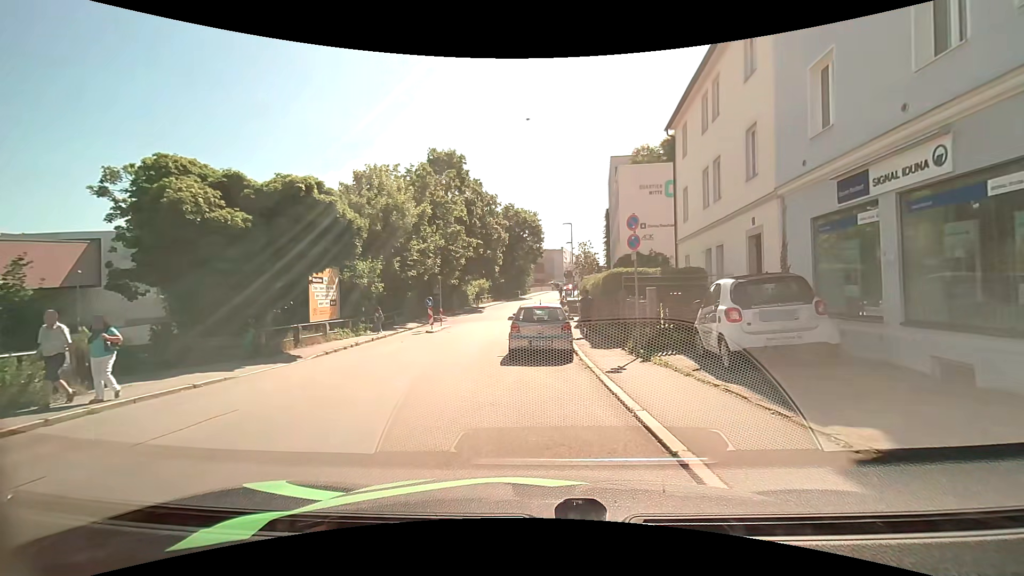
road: residential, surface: asphalt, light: Day
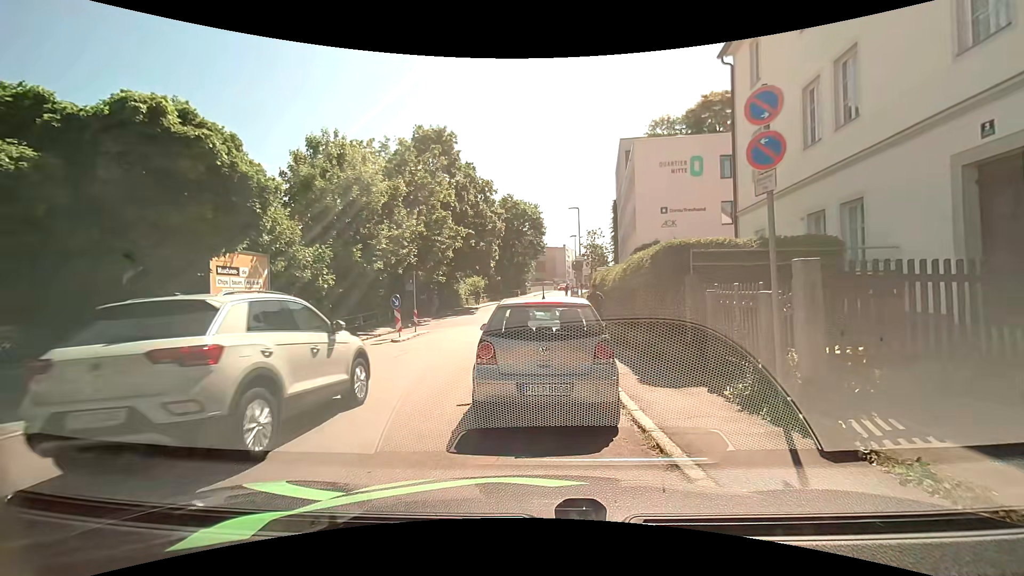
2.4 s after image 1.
(0.0, +6.8) m; 0°
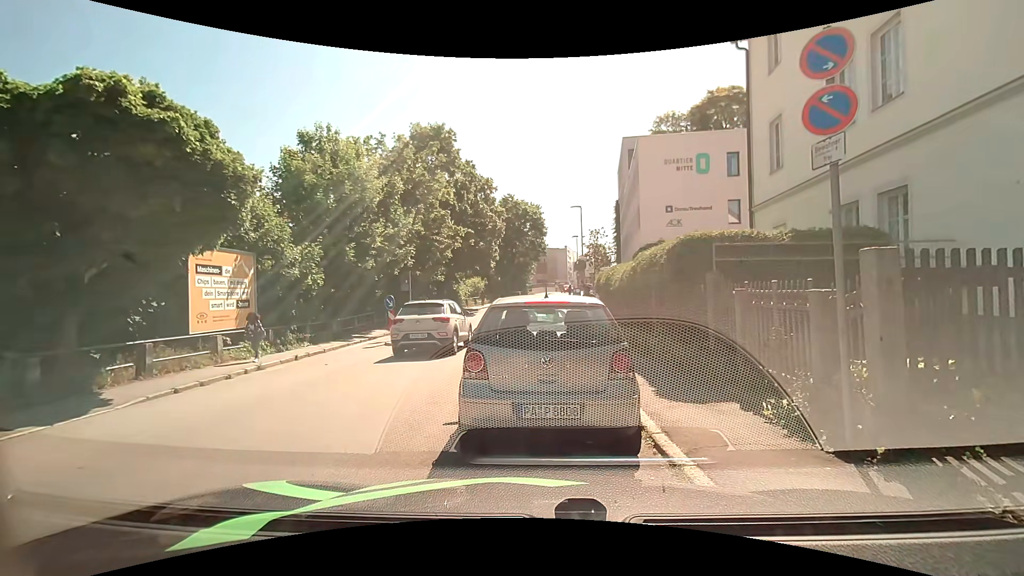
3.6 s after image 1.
(0.0, +1.0) m; -2°
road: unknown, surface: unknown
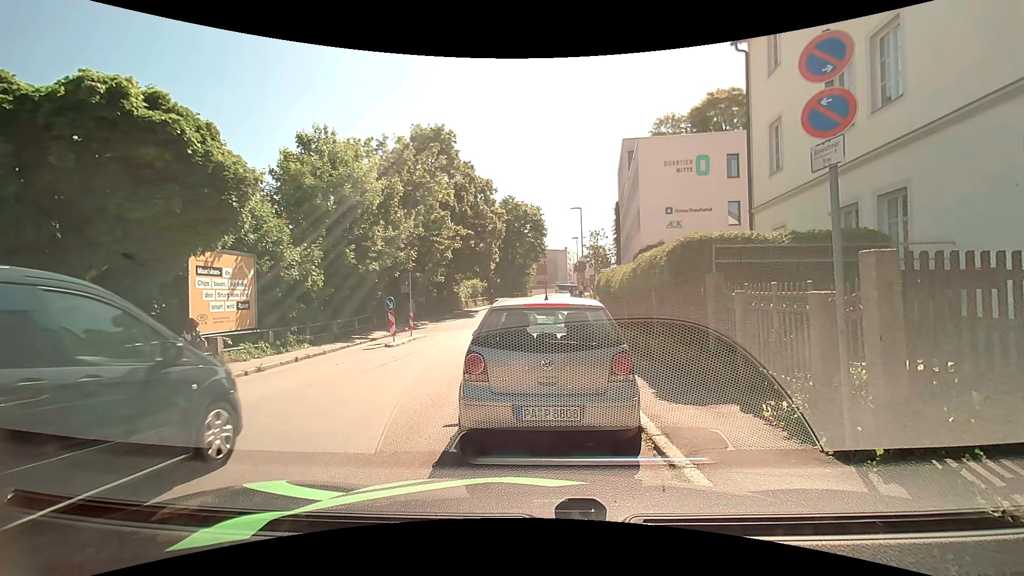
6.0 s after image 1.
(0.0, +0.1) m; 0°
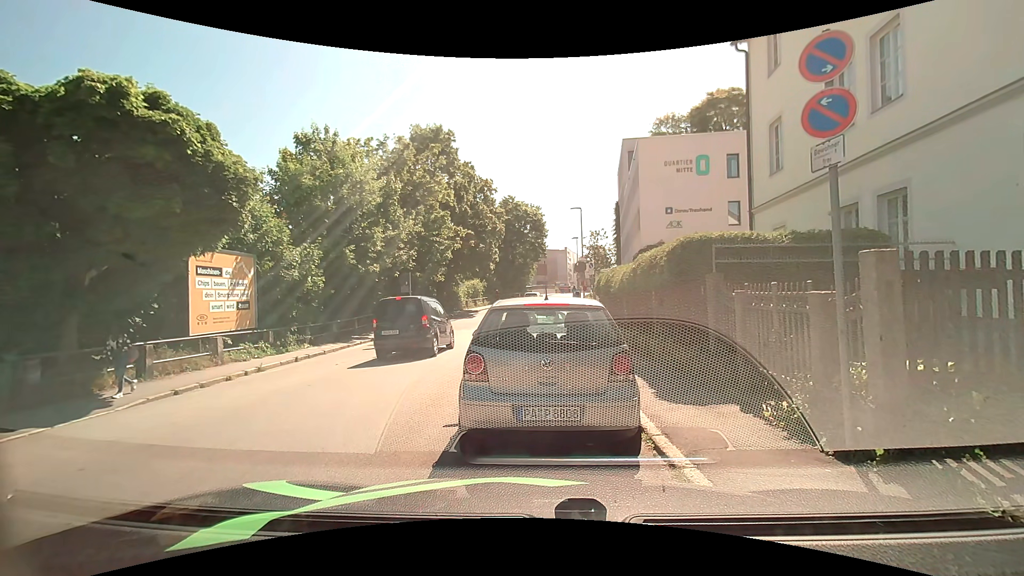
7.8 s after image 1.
(0.0, 0.0) m; 0°
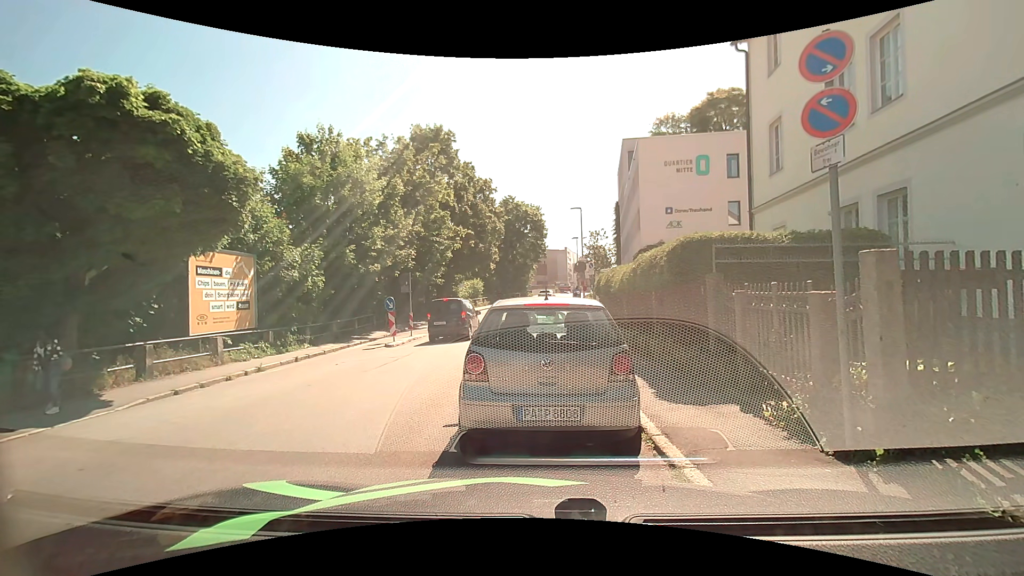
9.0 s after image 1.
(0.0, 0.0) m; 0°
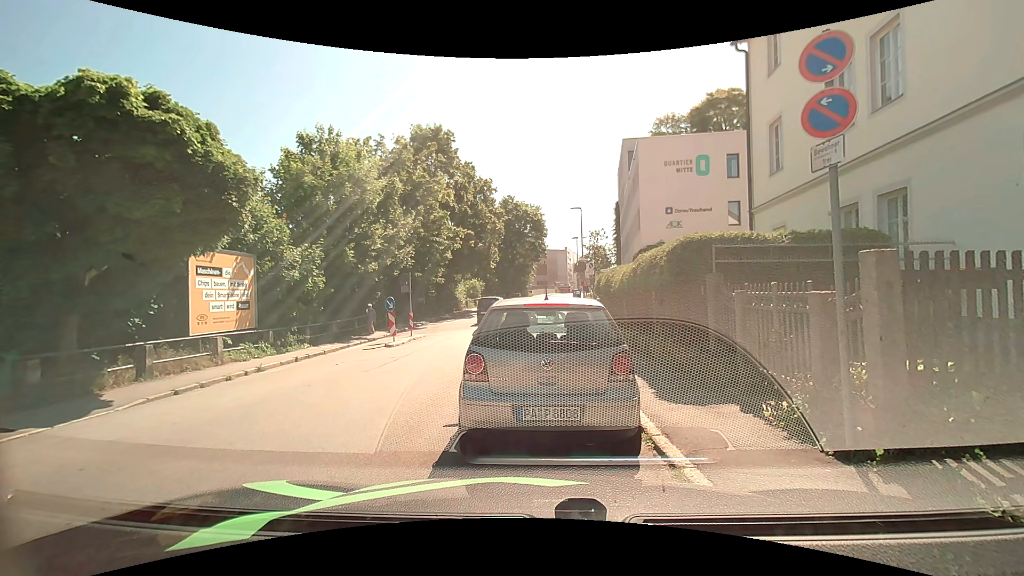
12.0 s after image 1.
(0.0, 0.0) m; 0°
